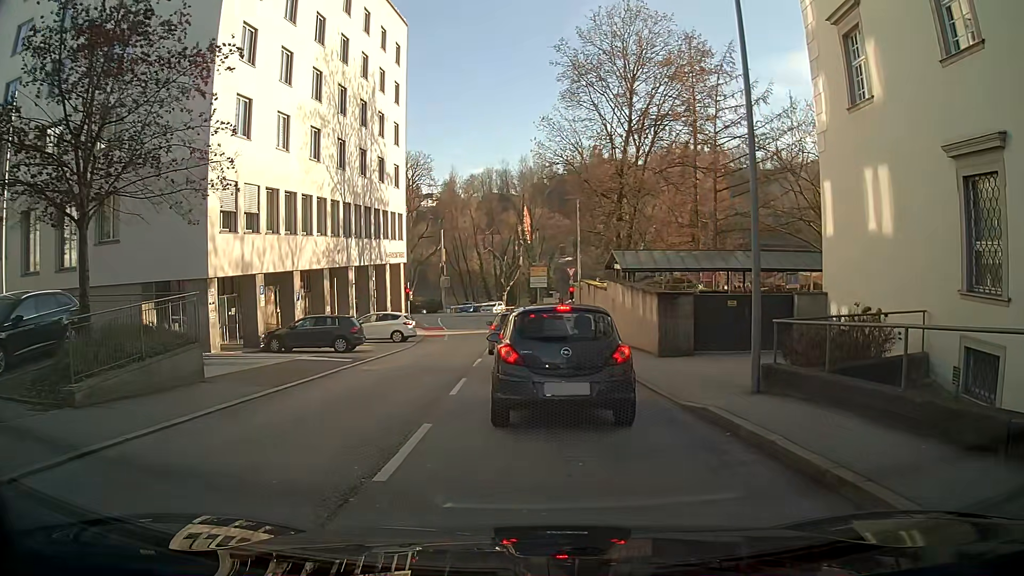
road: unclassified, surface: asphalt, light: Day
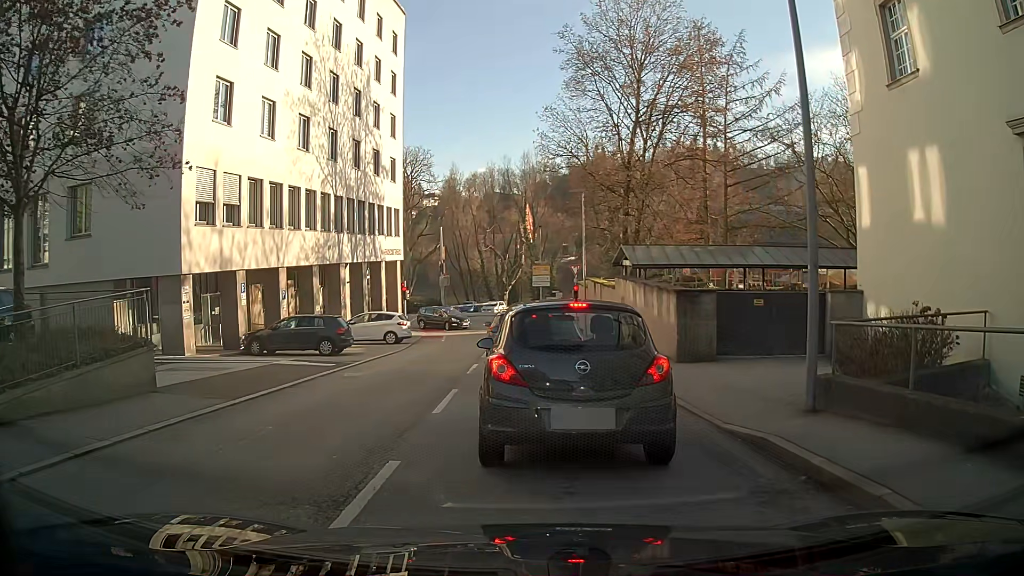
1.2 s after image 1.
(0.0, +2.1) m; +2°
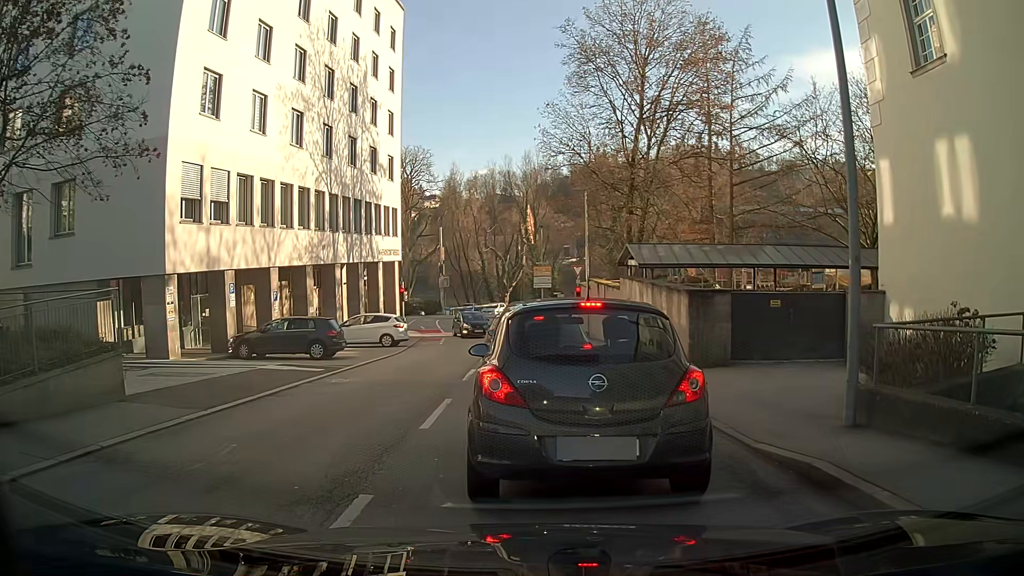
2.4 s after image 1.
(0.0, +1.1) m; 0°
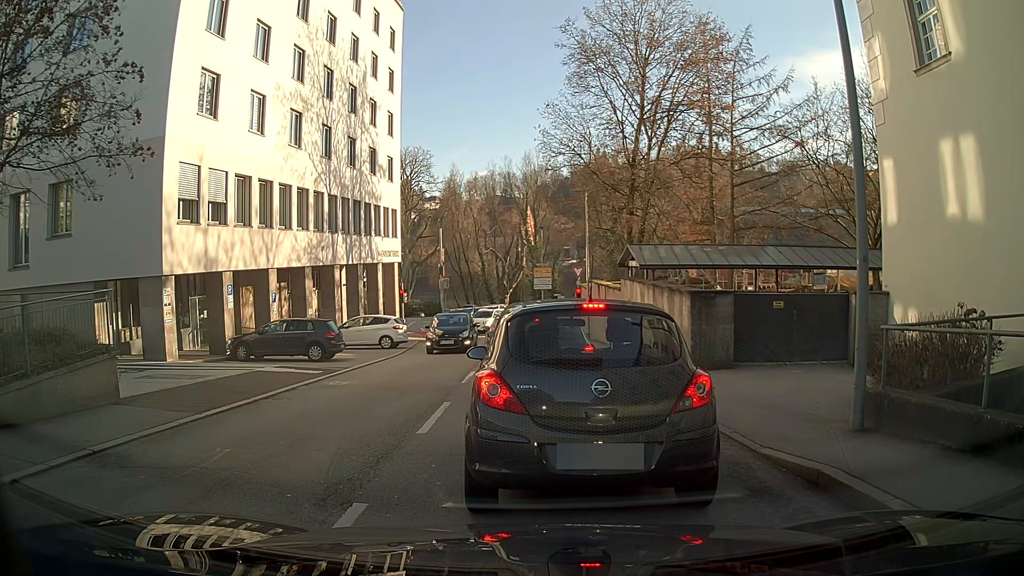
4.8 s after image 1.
(0.0, +0.3) m; 0°
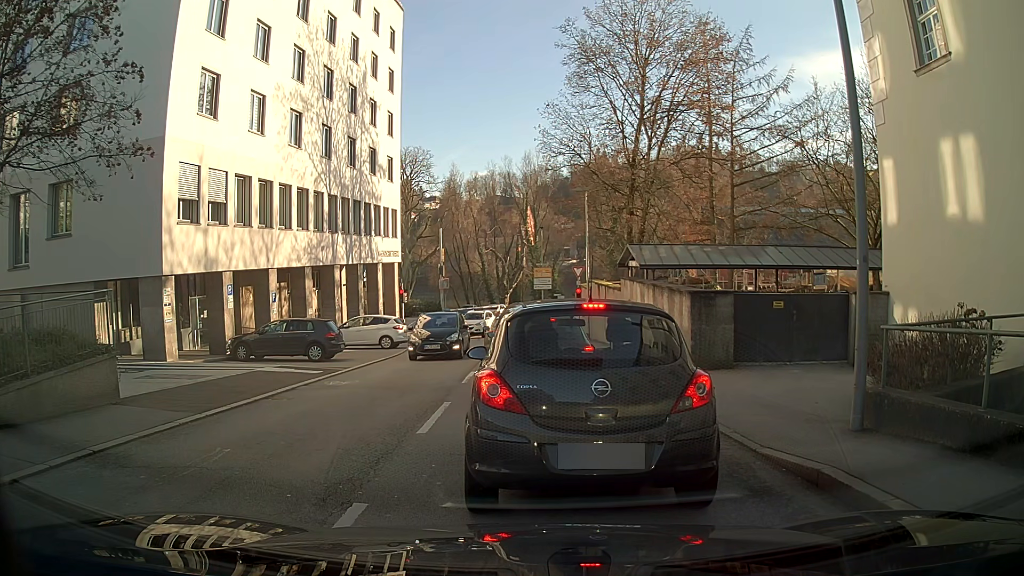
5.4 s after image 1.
(0.0, 0.0) m; 0°
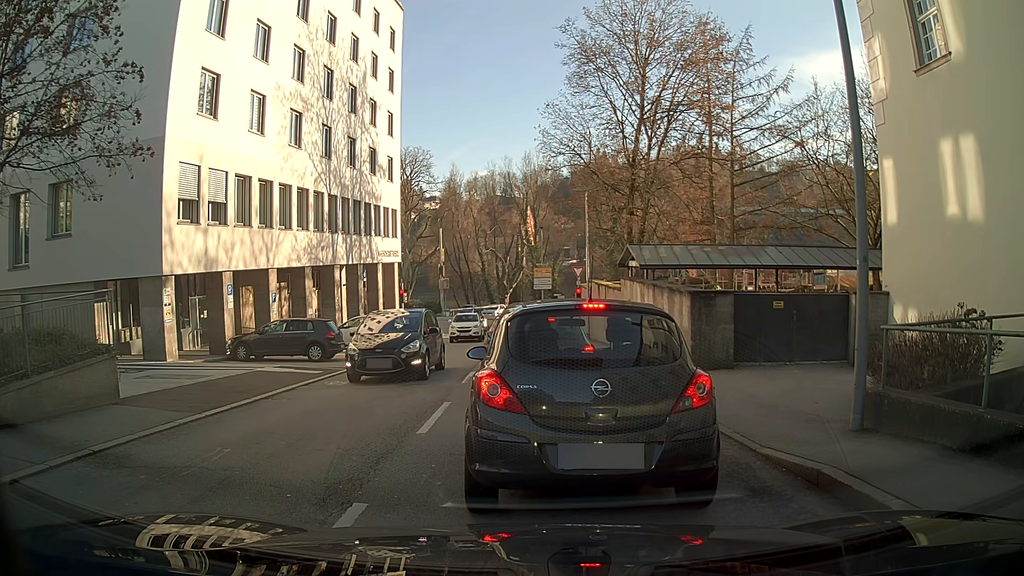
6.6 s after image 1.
(0.0, 0.0) m; 0°
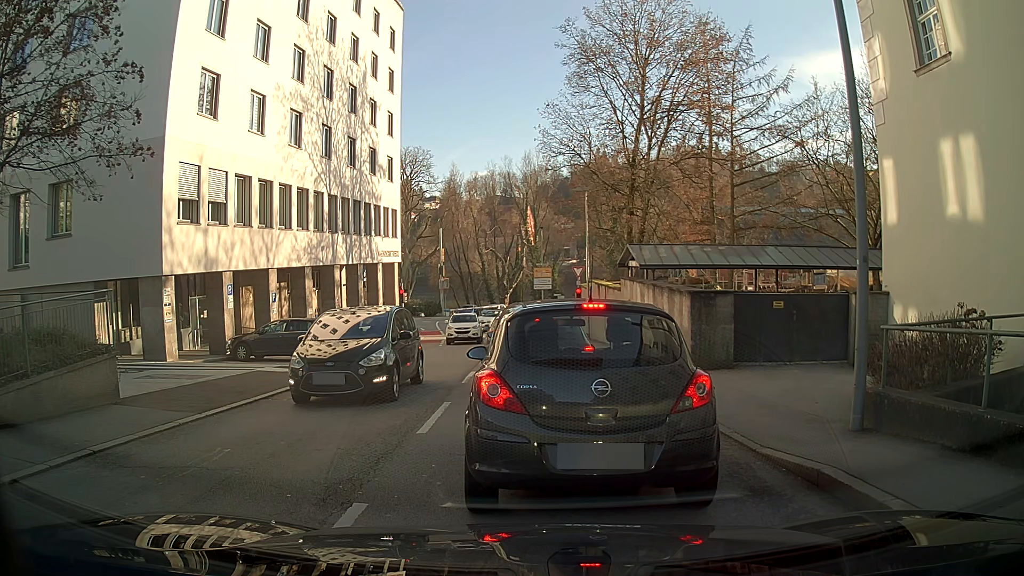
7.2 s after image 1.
(0.0, 0.0) m; 0°
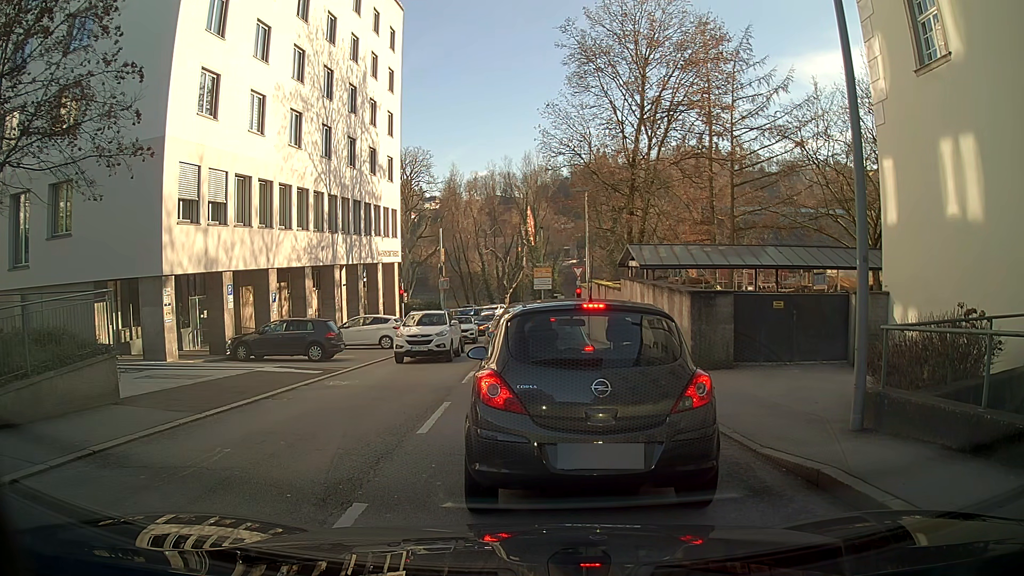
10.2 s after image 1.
(0.0, 0.0) m; 0°
(-1, +10) (0, +20) (0, +30) (0, +40) (+2, +49) (+11, +53) (+21, +53) (+31, +52) (+41, +51) (+51, +50) m
